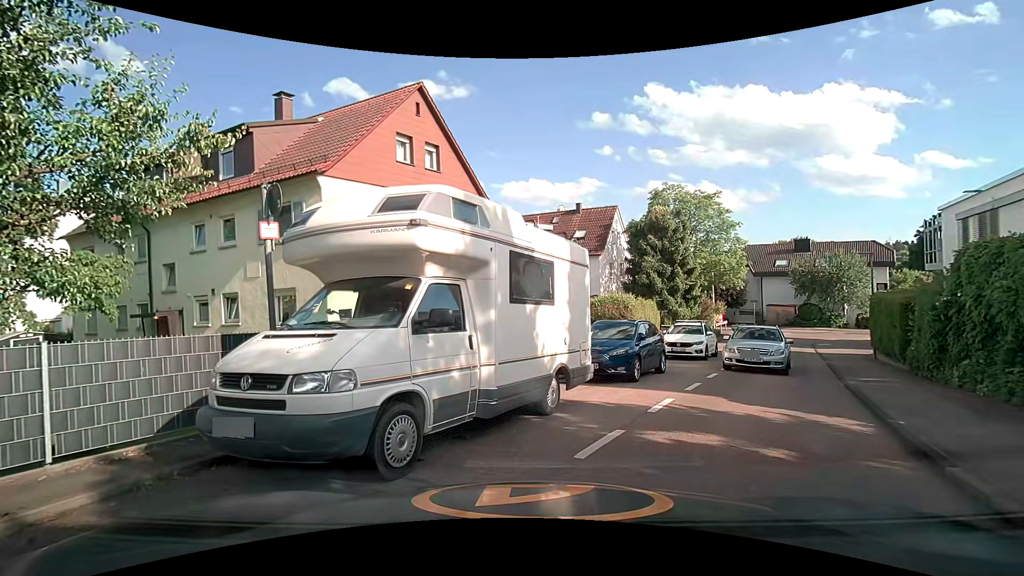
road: residential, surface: asphalt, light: Day
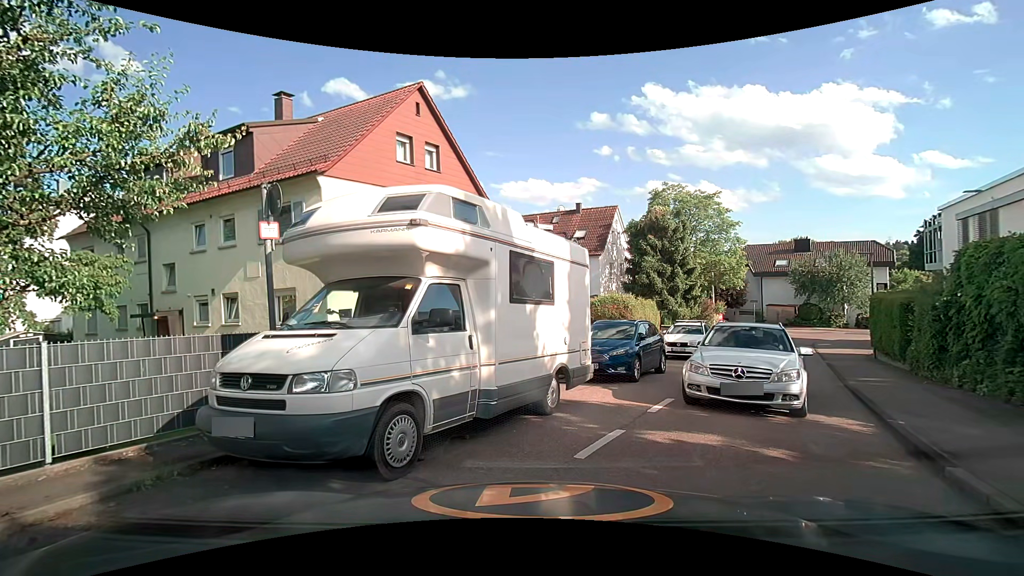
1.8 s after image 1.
(0.0, 0.0) m; 0°
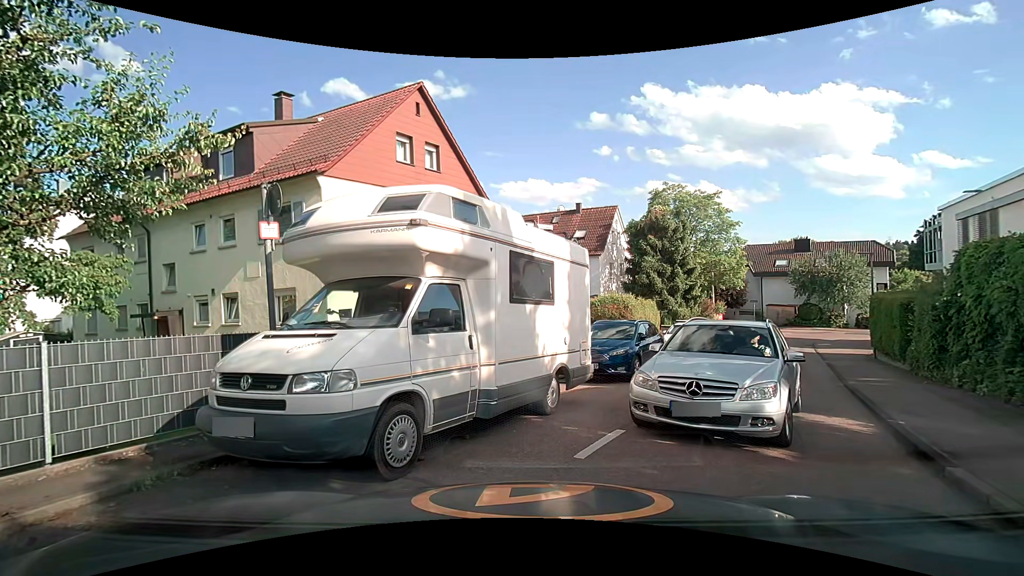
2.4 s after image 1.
(0.0, 0.0) m; 0°
